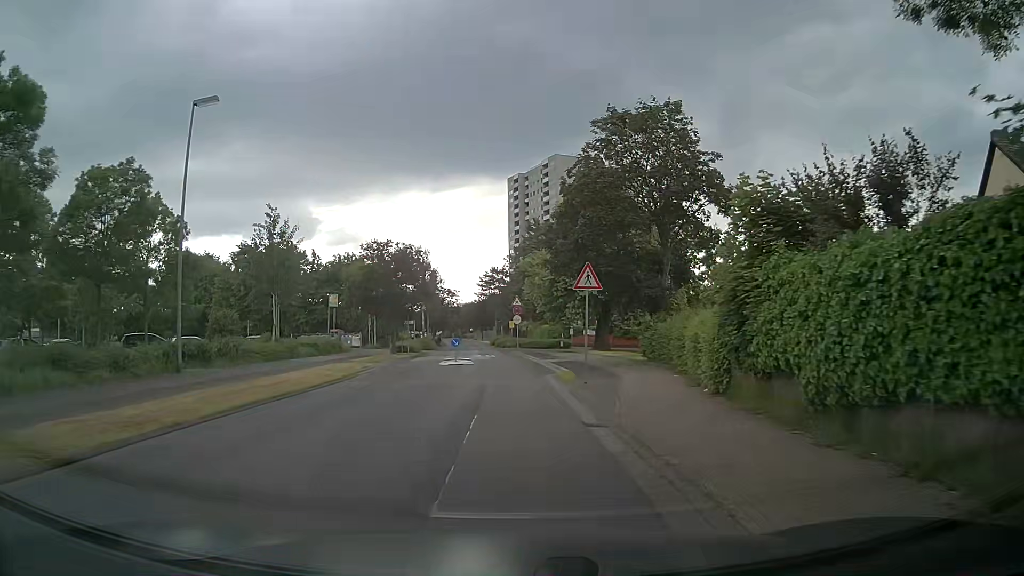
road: residential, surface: asphalt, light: Day
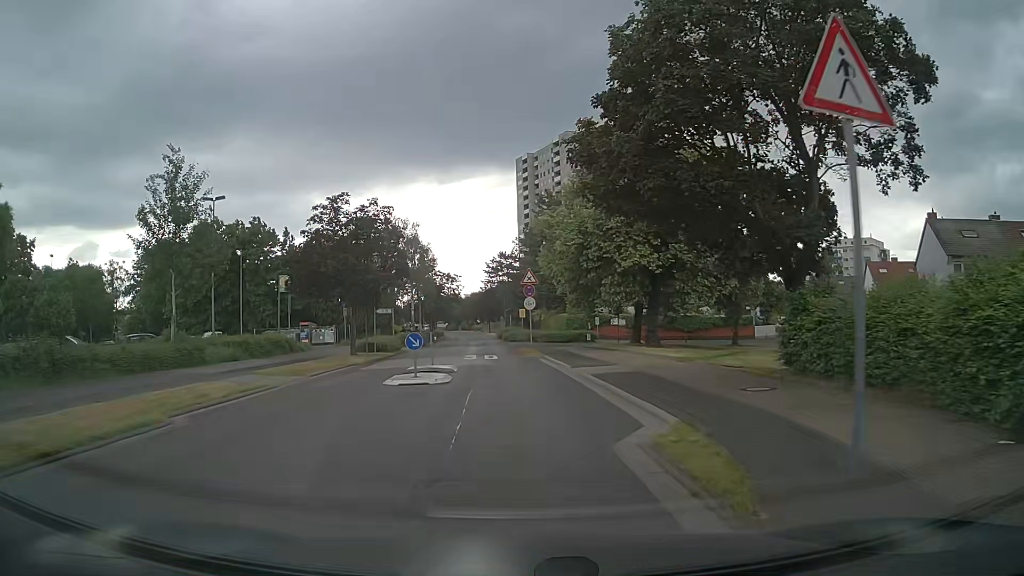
(-0.1, +14.5) m; -2°
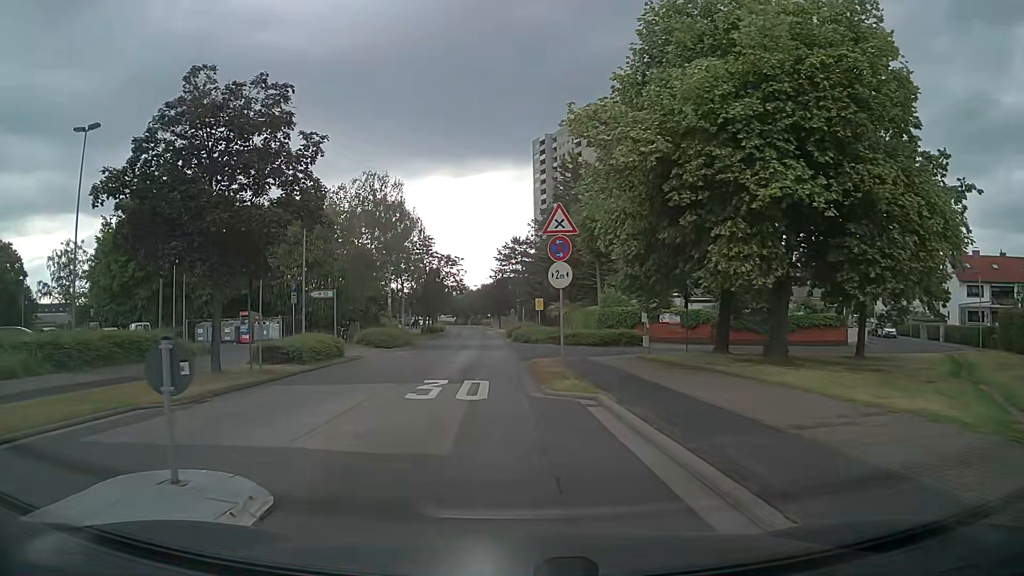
(+0.2, +16.7) m; -1°
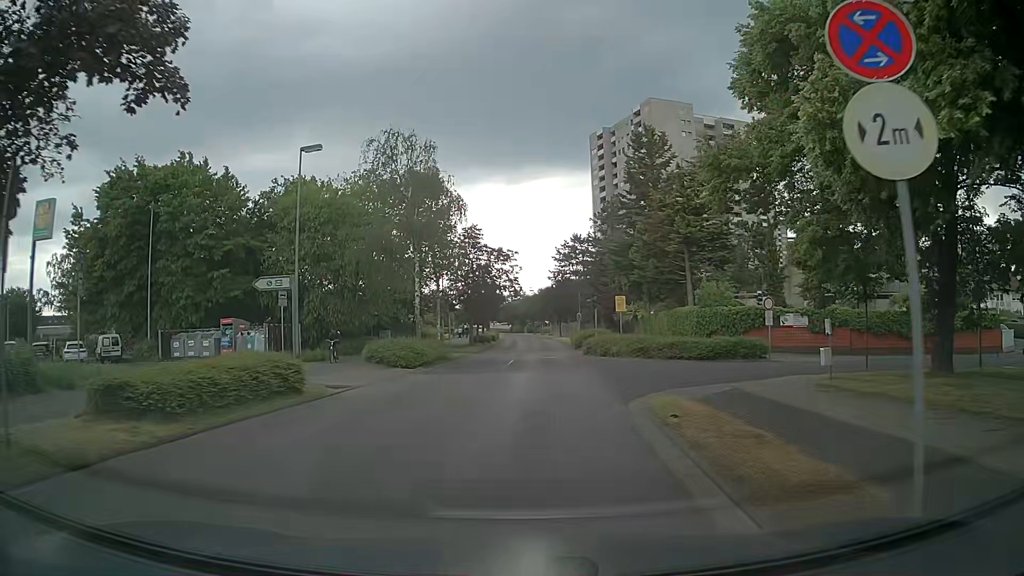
(-0.7, +12.2) m; -5°
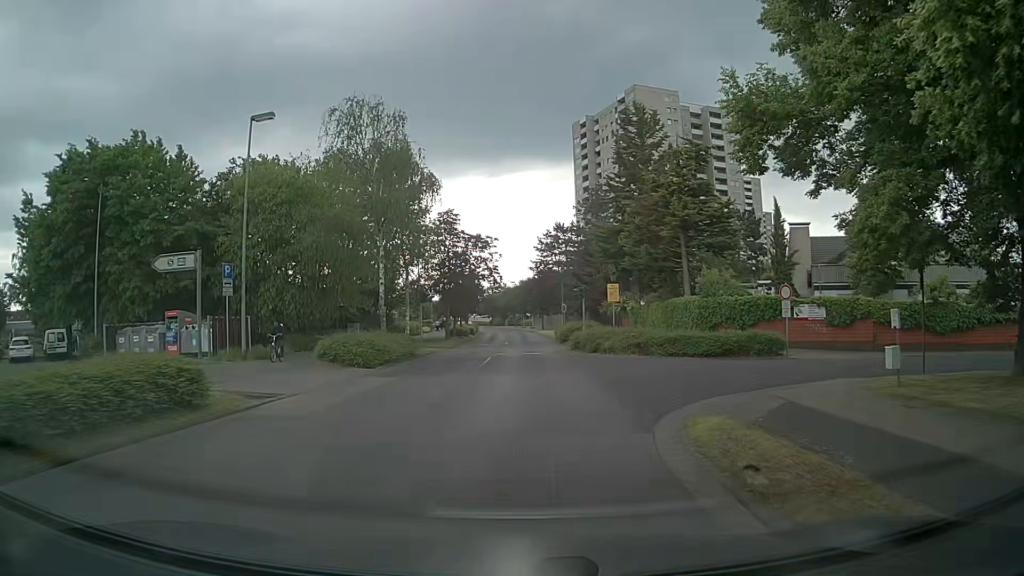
(+0.1, +4.2) m; 0°
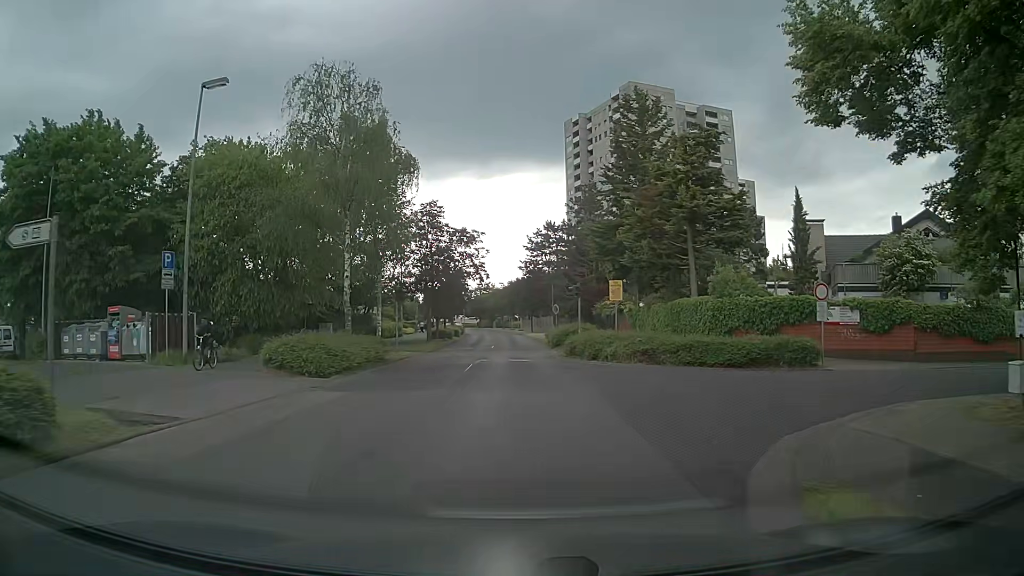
(+0.1, +4.3) m; +2°
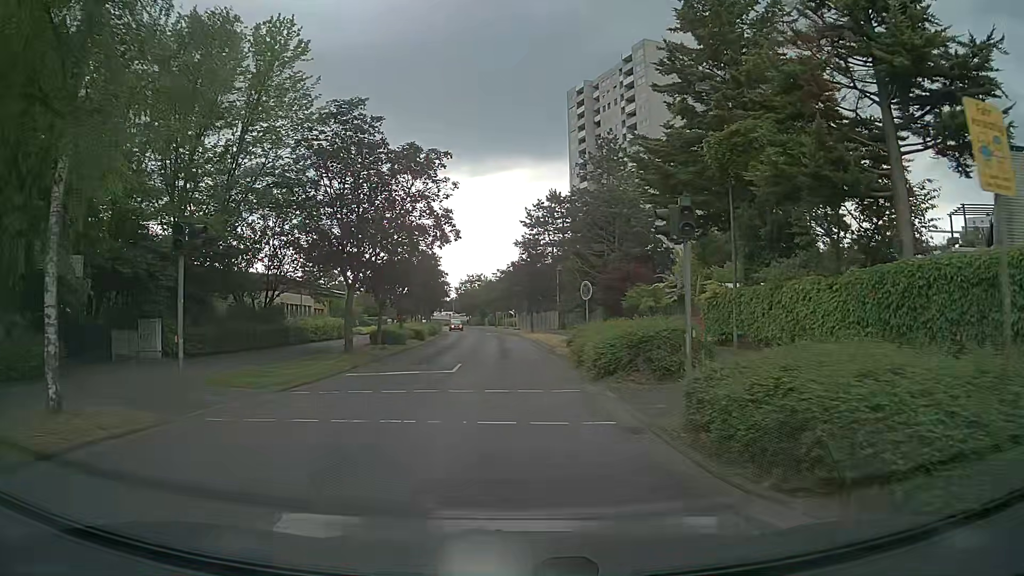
(+0.2, +22.1) m; +1°
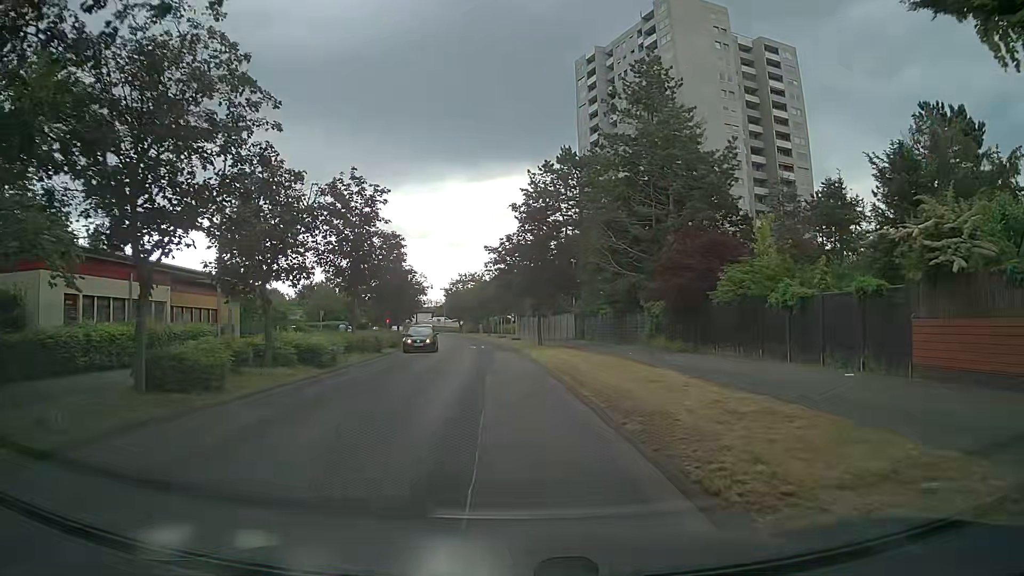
(-0.3, +22.5) m; -1°
